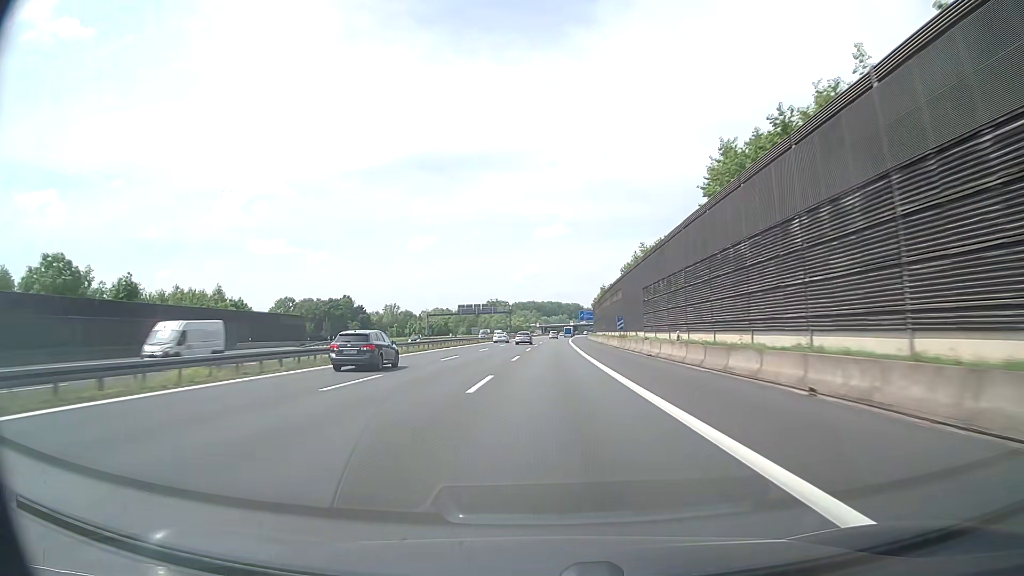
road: motorway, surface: asphalt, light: Day
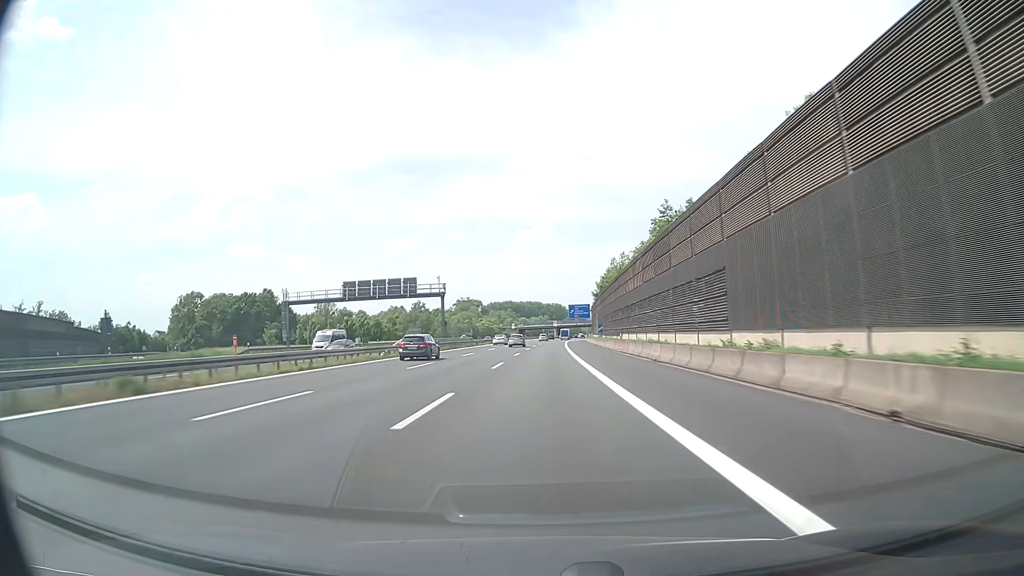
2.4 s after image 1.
(+1.6, +77.0) m; +2°
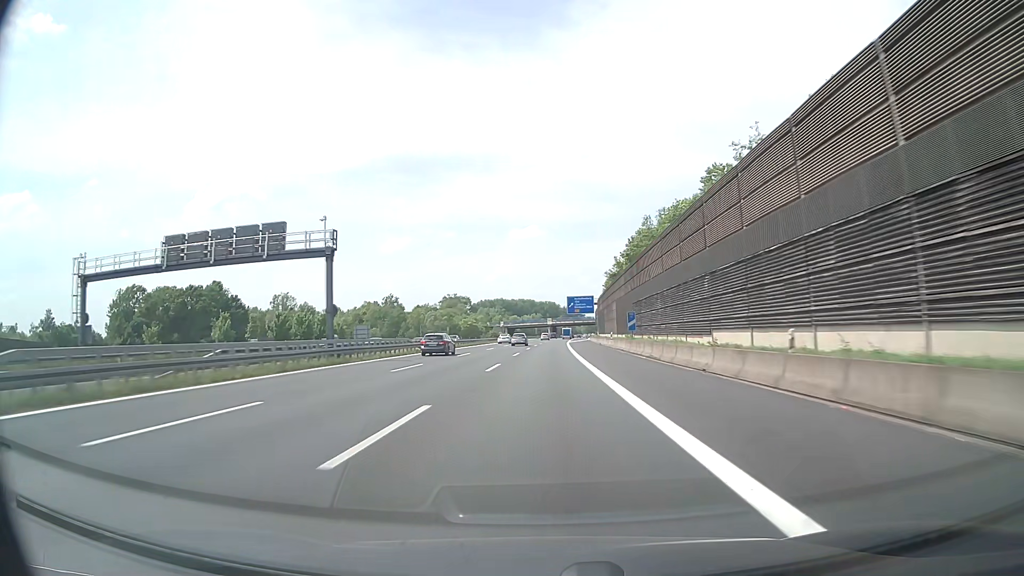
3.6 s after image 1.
(+0.1, +38.7) m; +1°
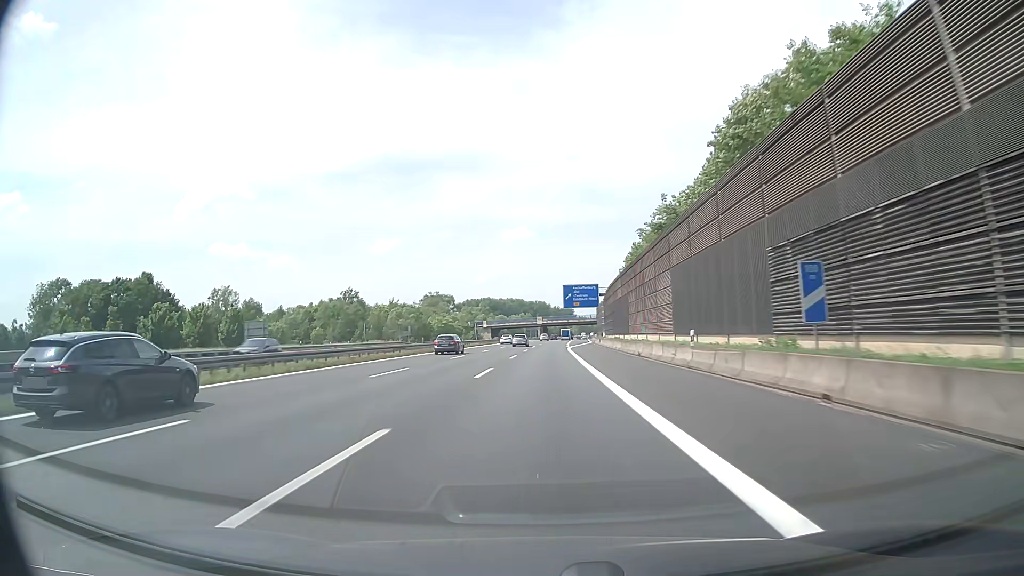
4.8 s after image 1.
(+0.3, +38.8) m; +1°
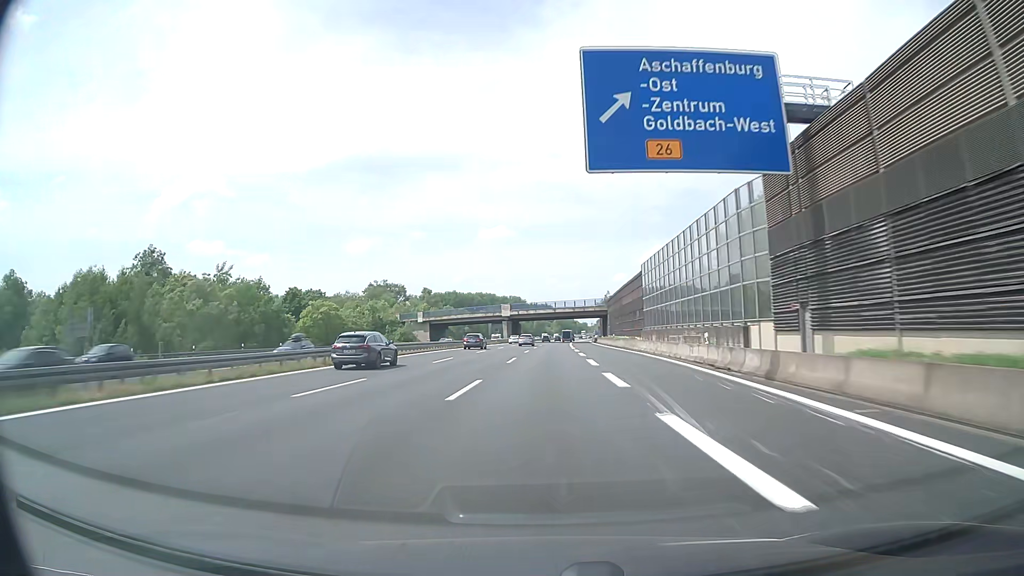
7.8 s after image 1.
(+1.6, +96.7) m; +2°
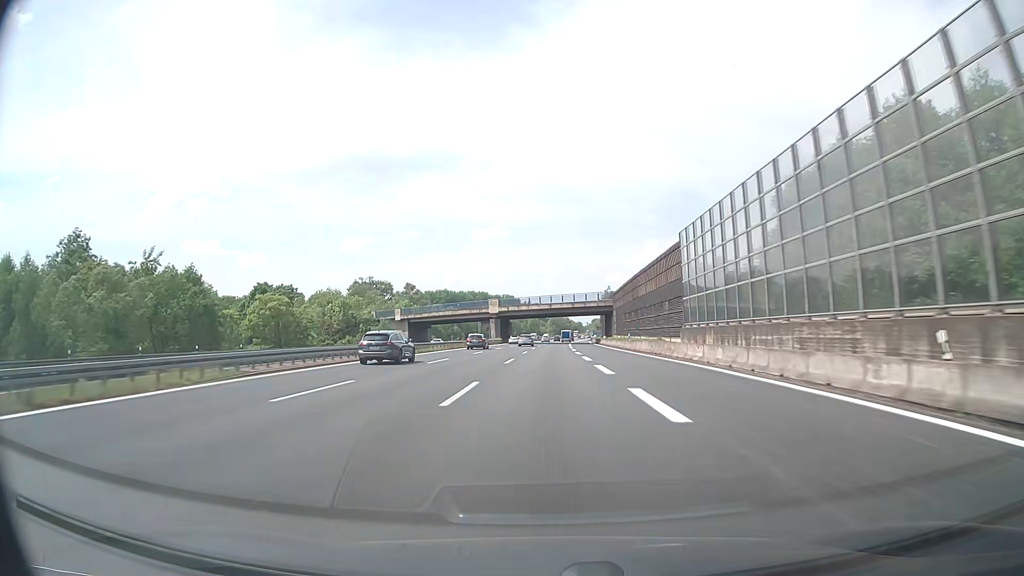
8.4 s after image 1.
(0.0, +19.1) m; 0°
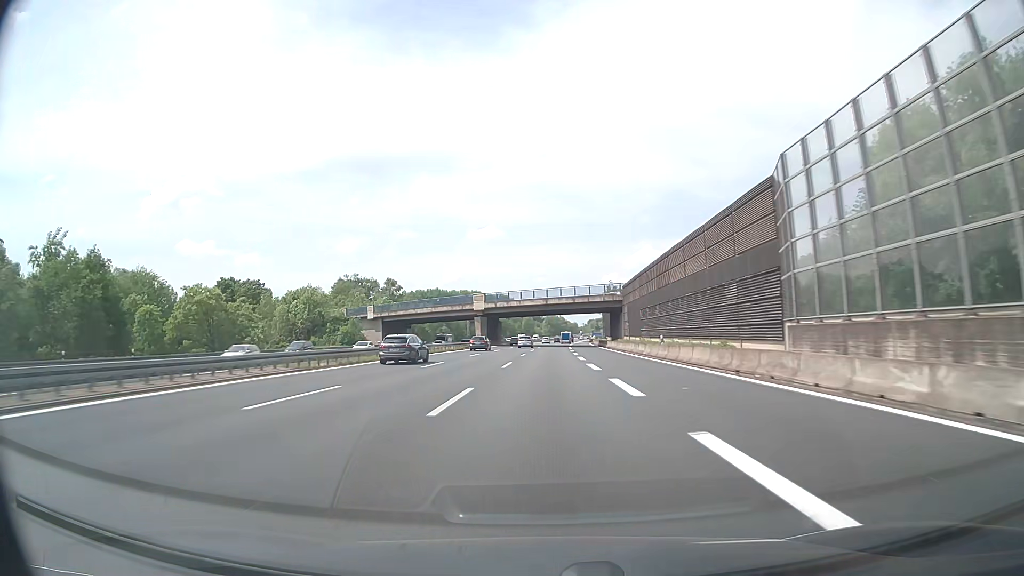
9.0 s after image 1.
(+0.1, +19.1) m; +1°
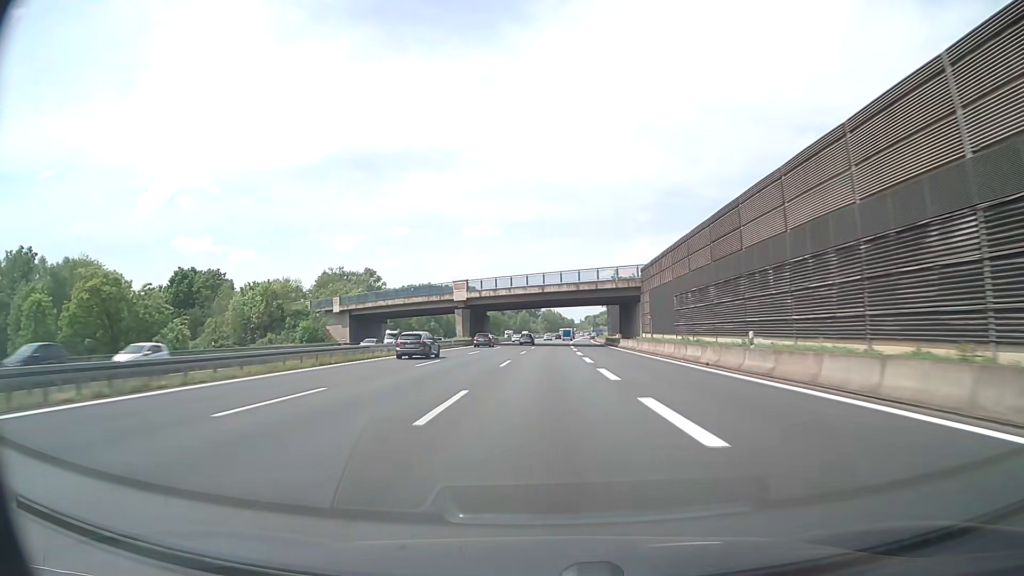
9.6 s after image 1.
(0.0, +19.0) m; 0°
(0, +10) (0, +20) (0, +30) (0, +40) (+1, +50) (+1, +60) (+1, +70) (+1, +80) (+2, +90) (+2, +100) m
